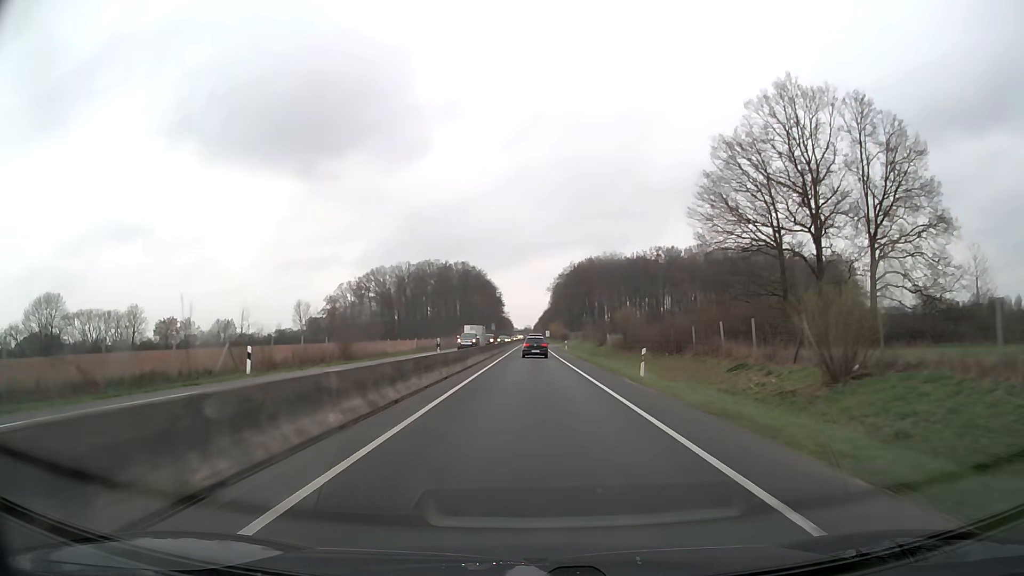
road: trunk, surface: asphalt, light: Day
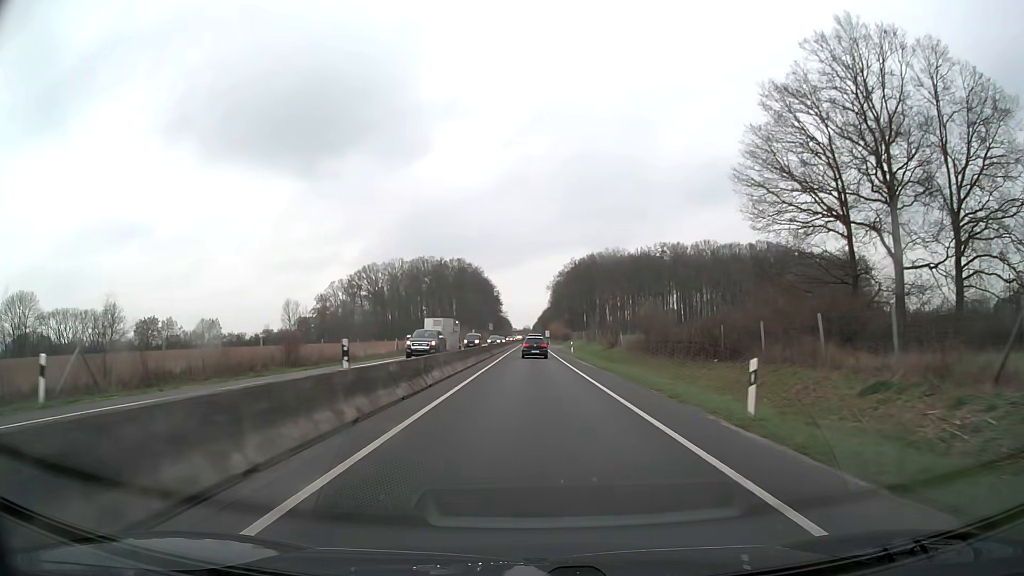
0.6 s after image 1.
(0.0, +11.3) m; 0°
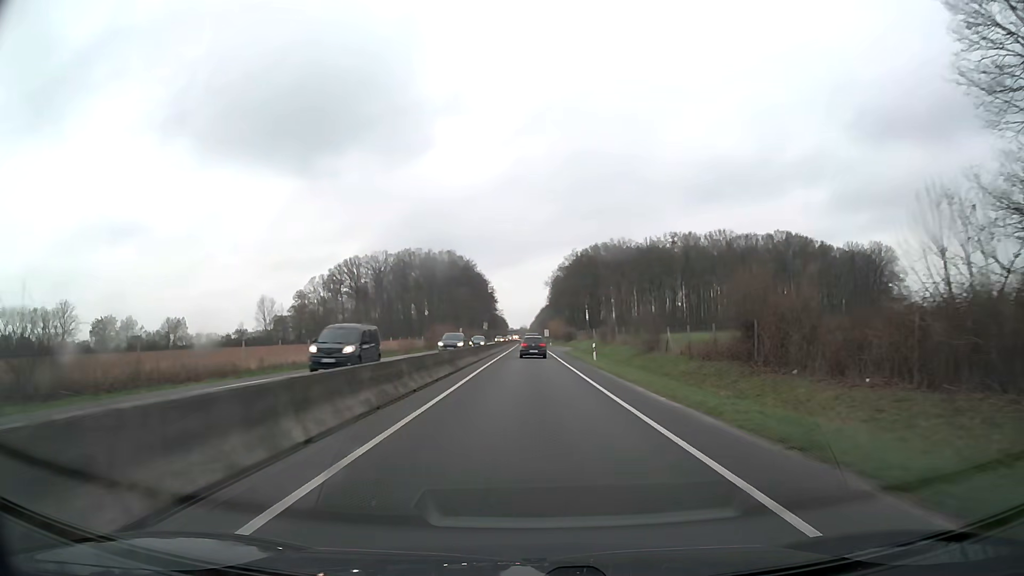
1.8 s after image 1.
(+0.1, +22.2) m; 0°
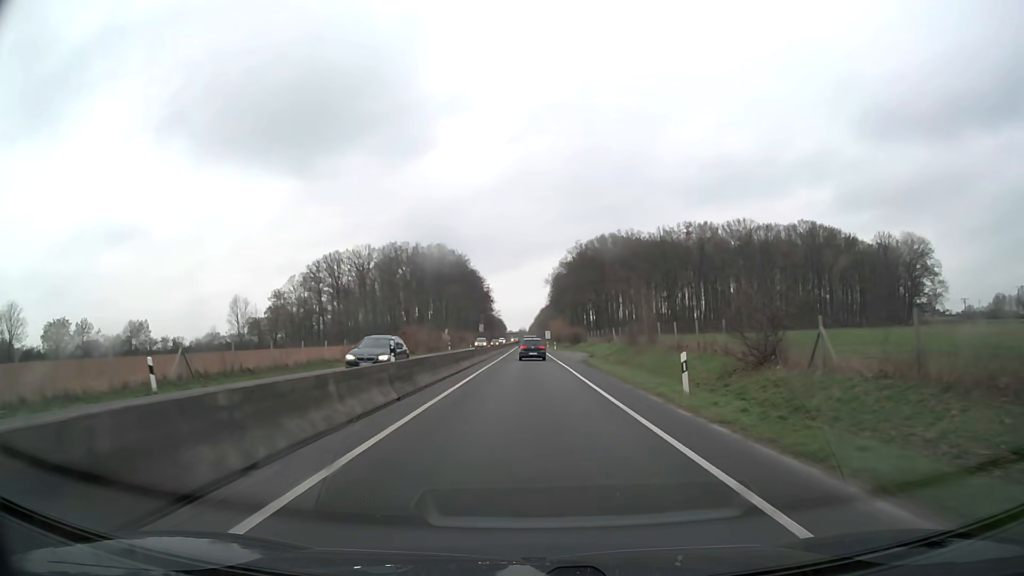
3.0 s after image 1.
(0.0, +21.8) m; 0°
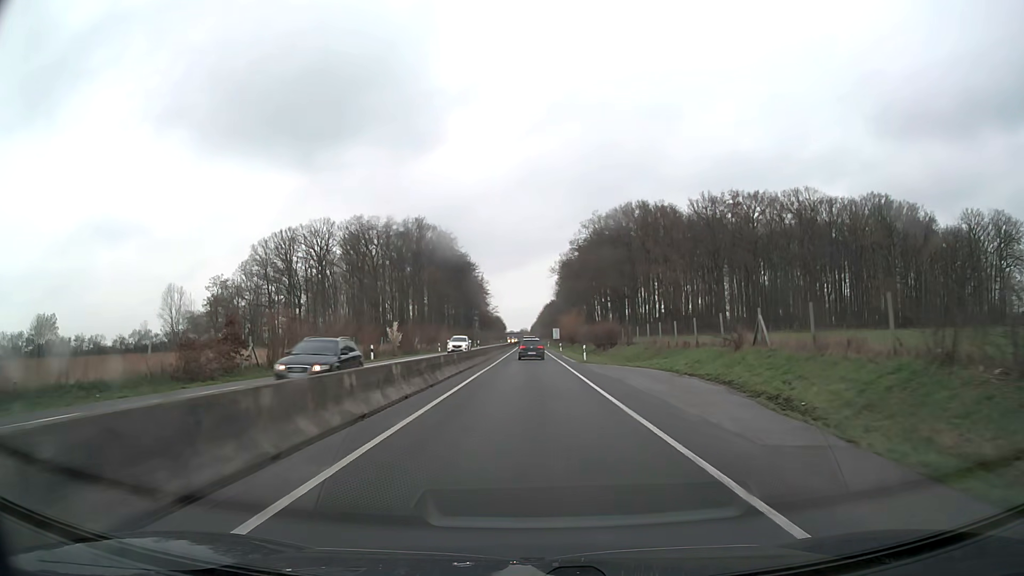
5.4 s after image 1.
(0.0, +43.6) m; 0°
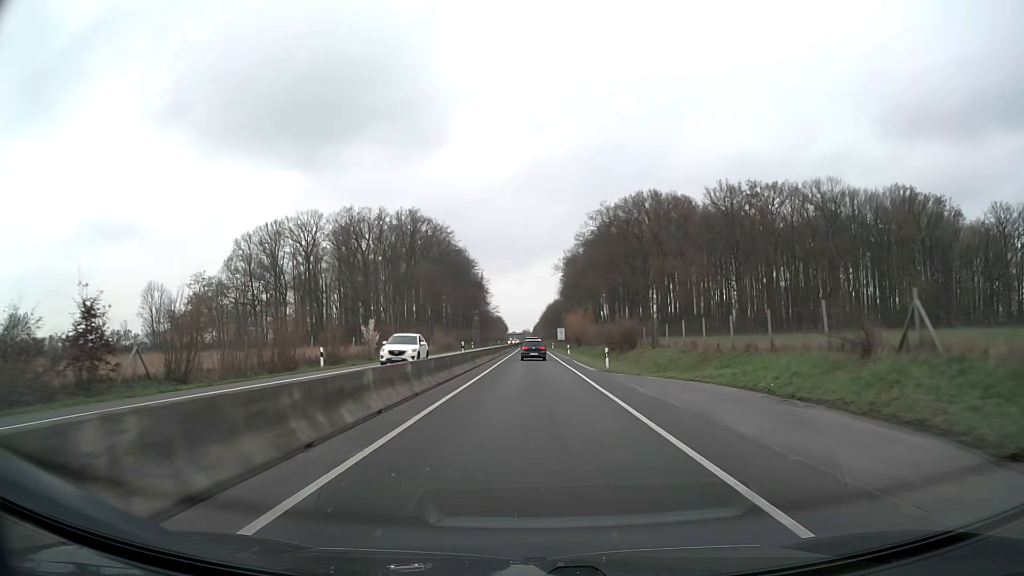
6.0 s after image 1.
(0.0, +11.1) m; 0°
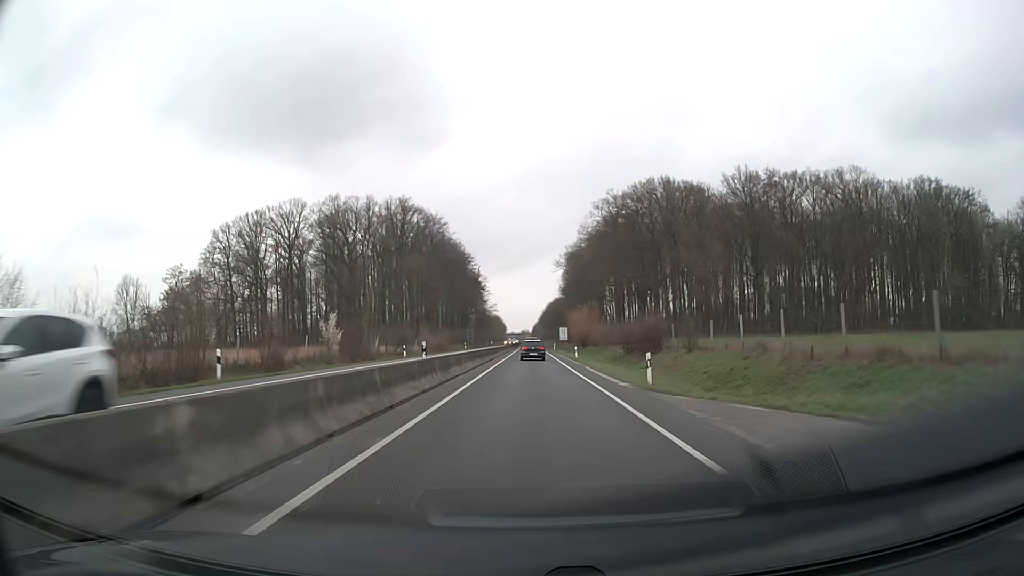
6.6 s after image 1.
(0.0, +11.3) m; 0°
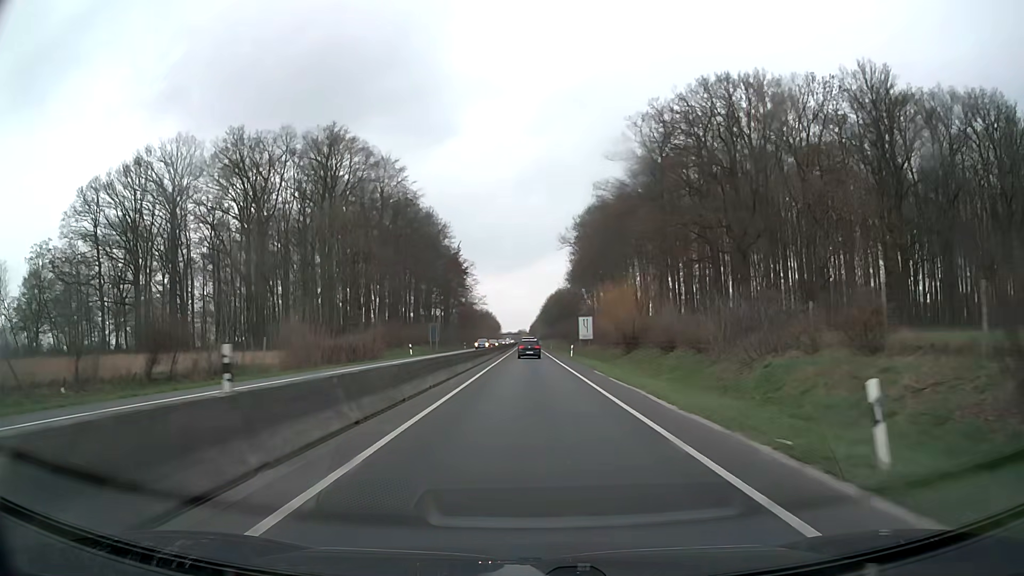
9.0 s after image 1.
(+0.2, +47.0) m; 0°
(0, +10) (0, +20) (0, +30) (0, +40) (0, +50) (0, +60) (0, +70) (0, +80) (0, +90) (0, +100) m
